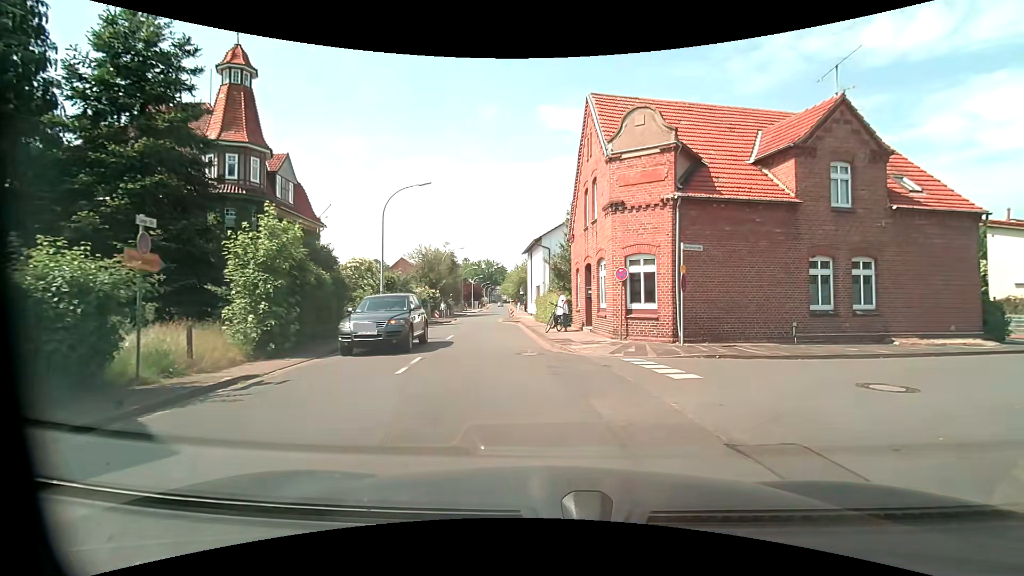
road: residential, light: Day
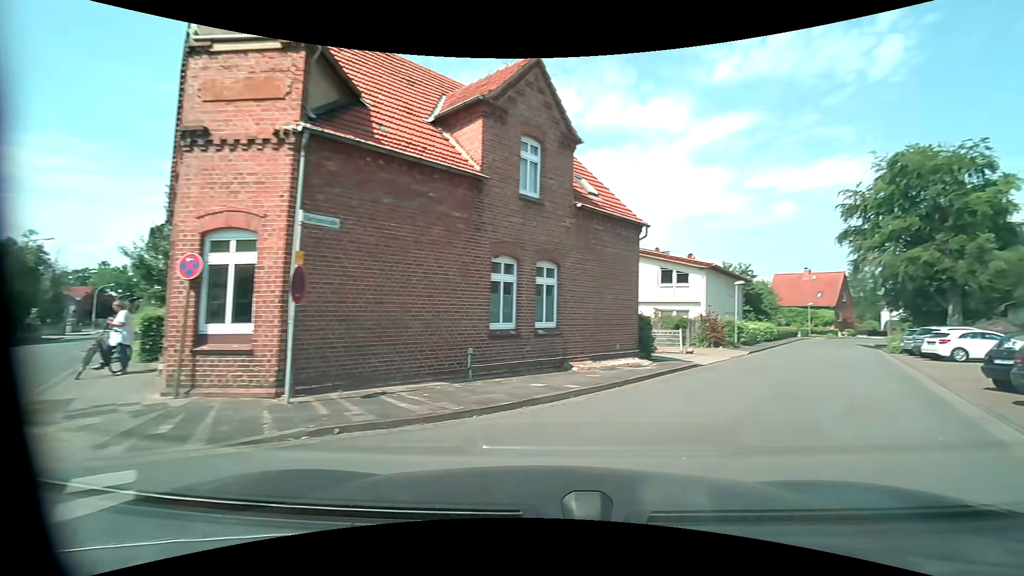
(+1.8, +6.9) m; +31°
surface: asphalt
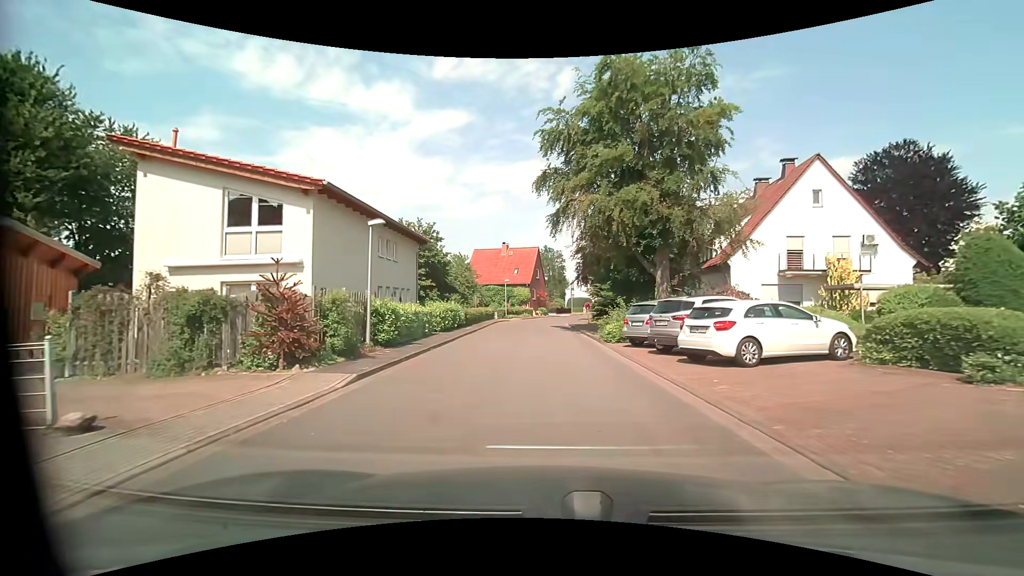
(+8.8, +16.7) m; +34°
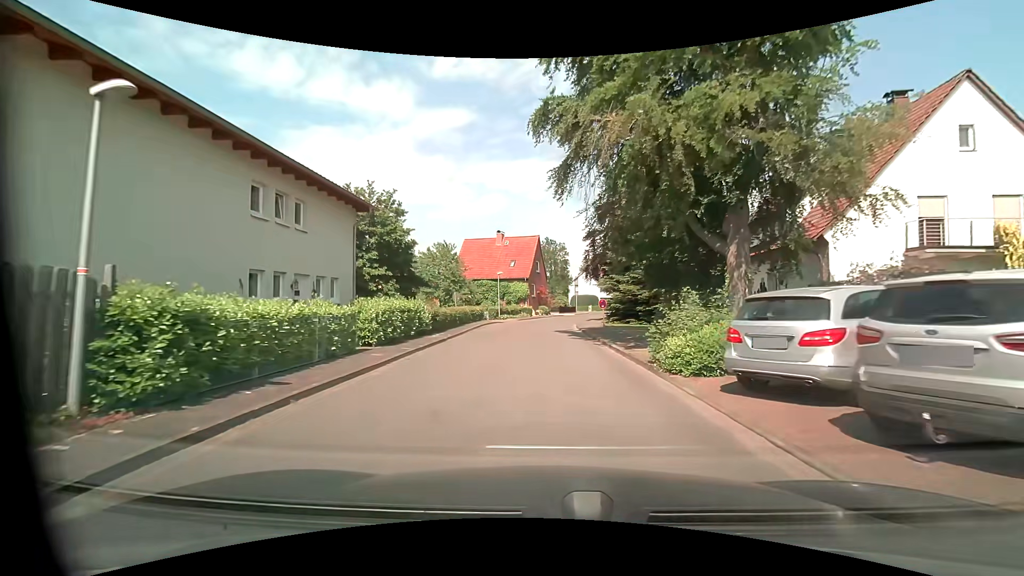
(-0.1, +9.8) m; 0°
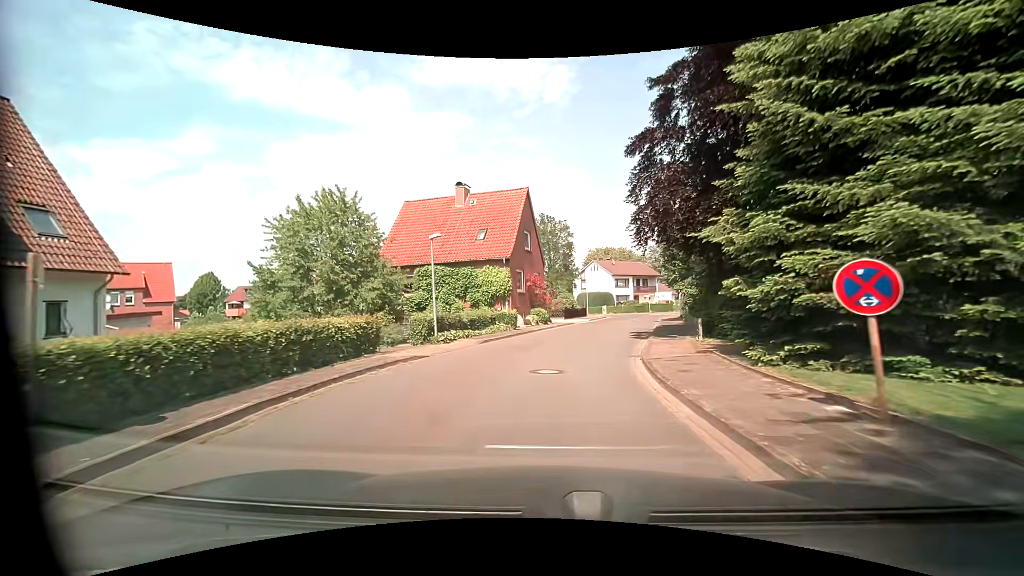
(+0.1, +25.5) m; 0°
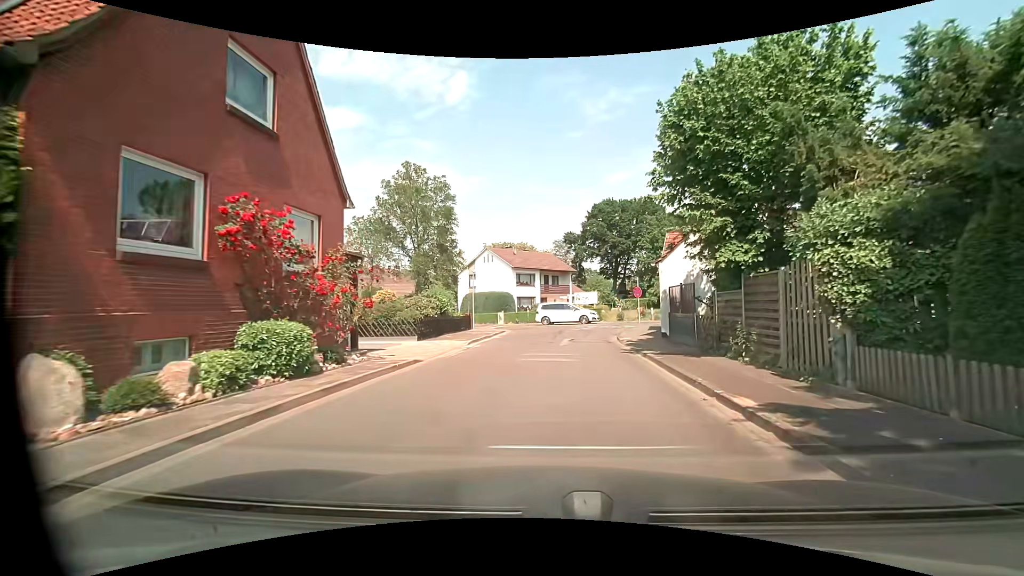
(+2.5, +24.2) m; +13°
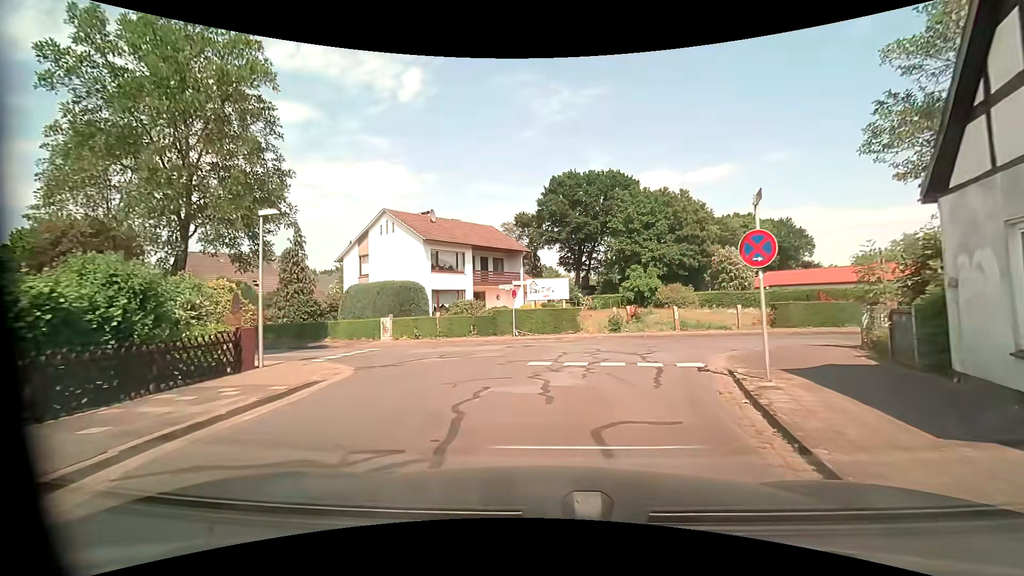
(+0.8, +21.3) m; +5°
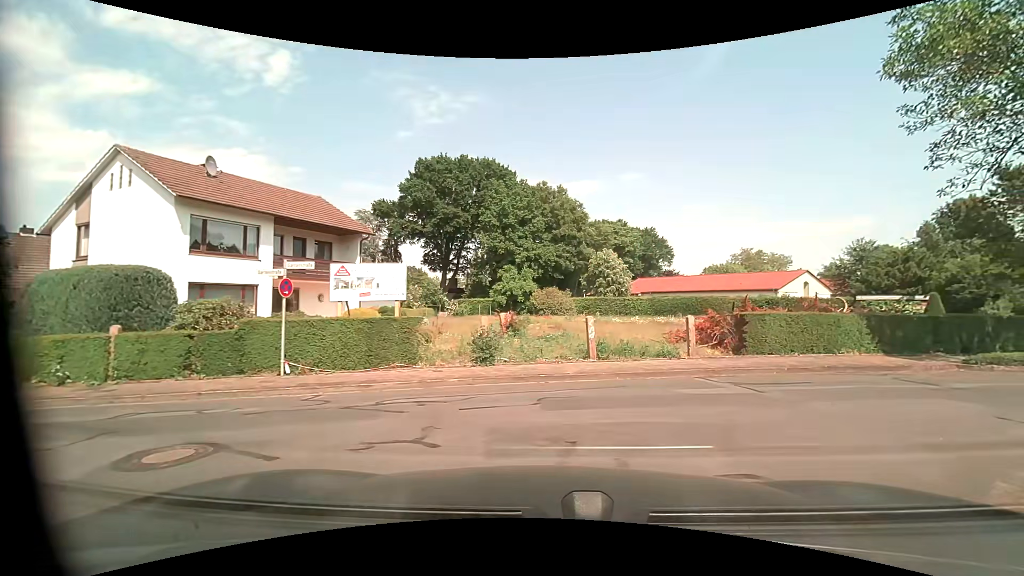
(+0.8, +10.4) m; +14°
(+4, +9) (+14, +12) (+23, +14) (+33, +16) (+43, +19) (+52, +22) (+62, +25) (+70, +31) (+77, +38) (+82, +47) m
